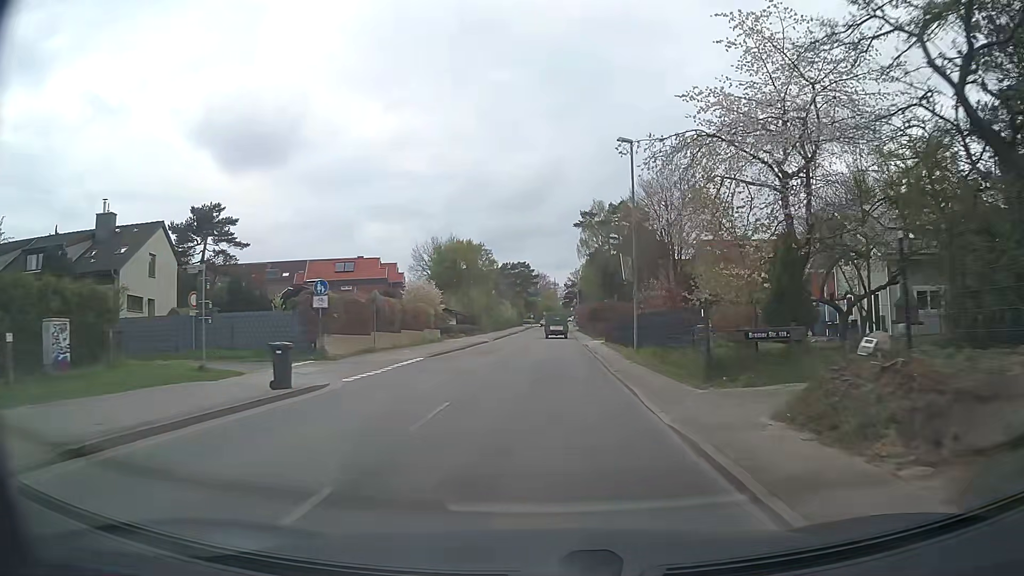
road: tertiary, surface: asphalt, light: Day
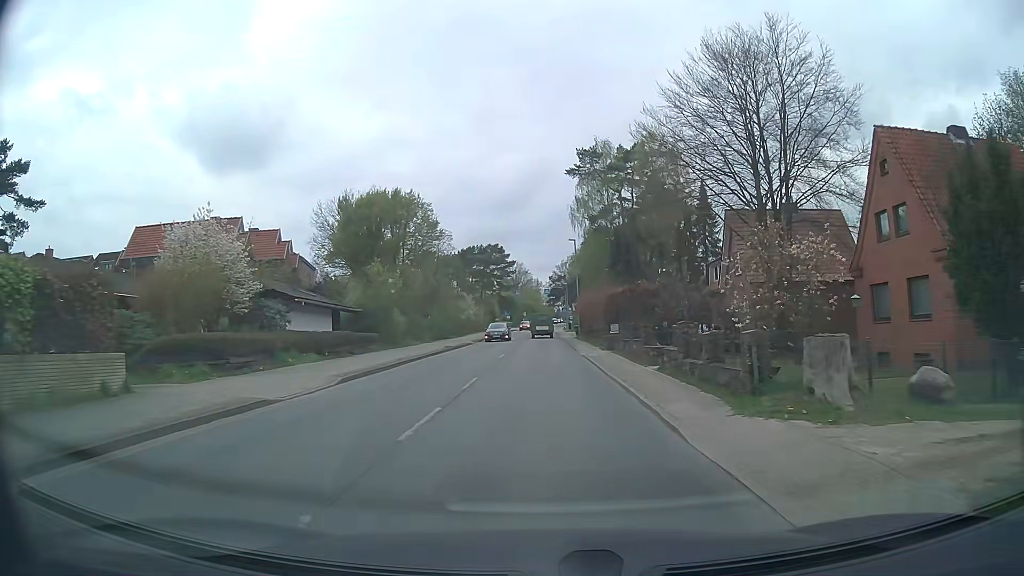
(+0.8, +38.0) m; +2°
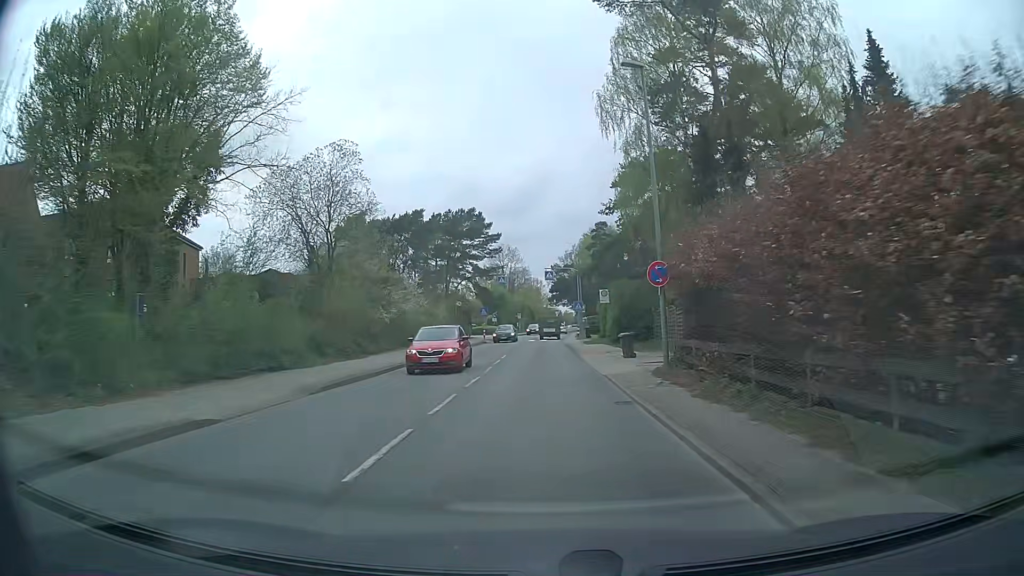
(0.0, +38.0) m; -1°
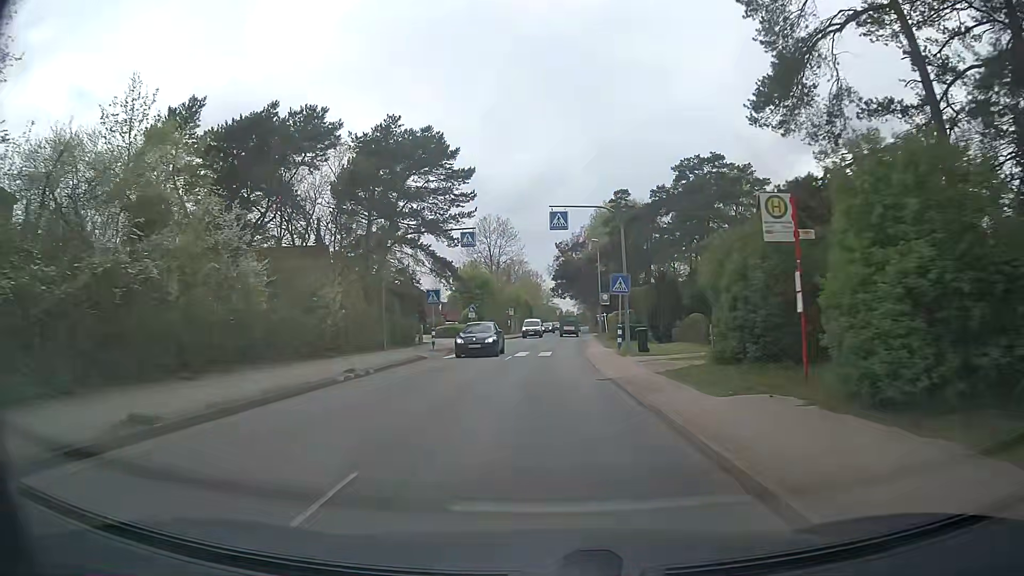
(+0.4, +30.4) m; +1°
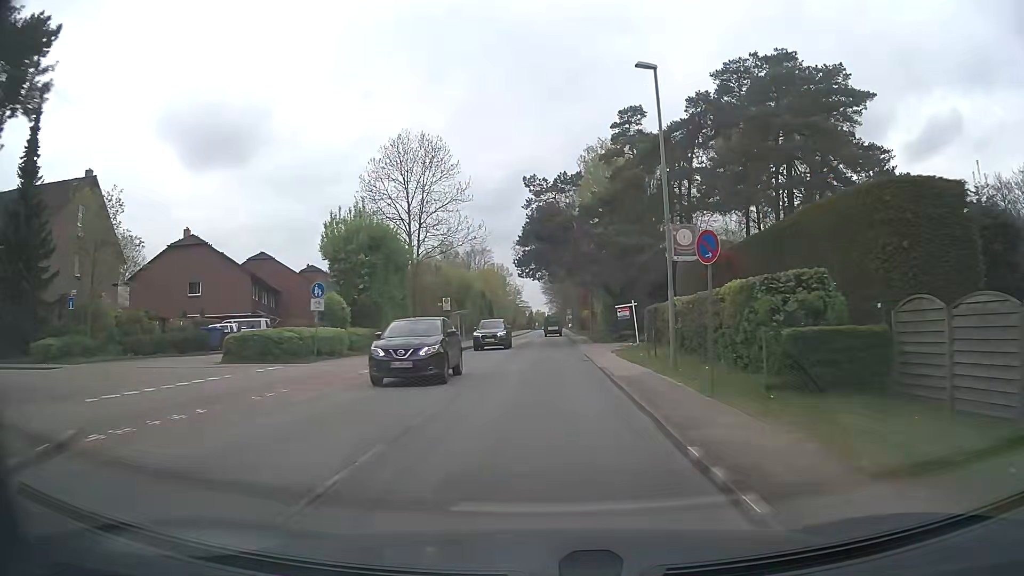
(+0.6, +37.9) m; +2°
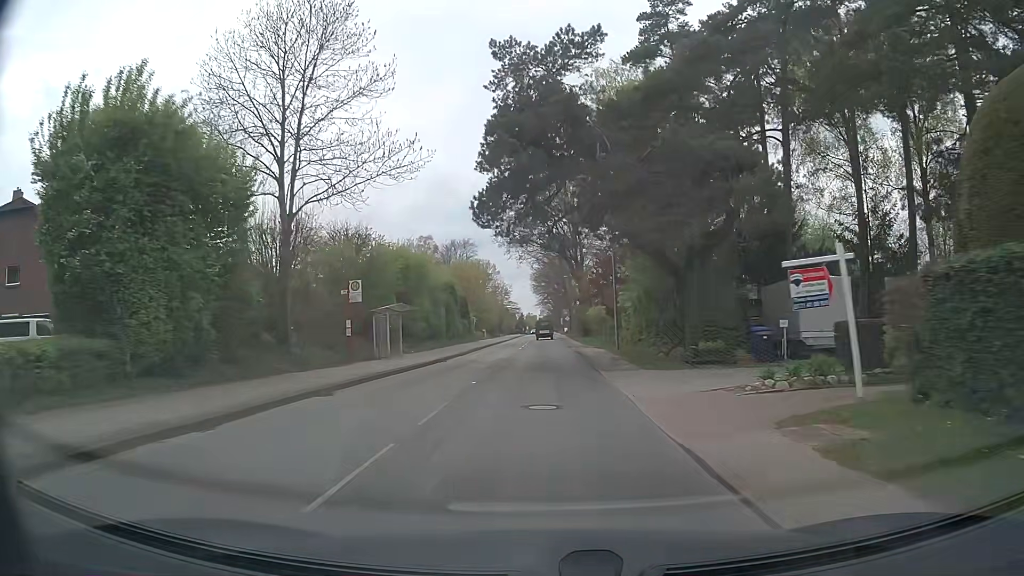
(+0.3, +22.8) m; +1°
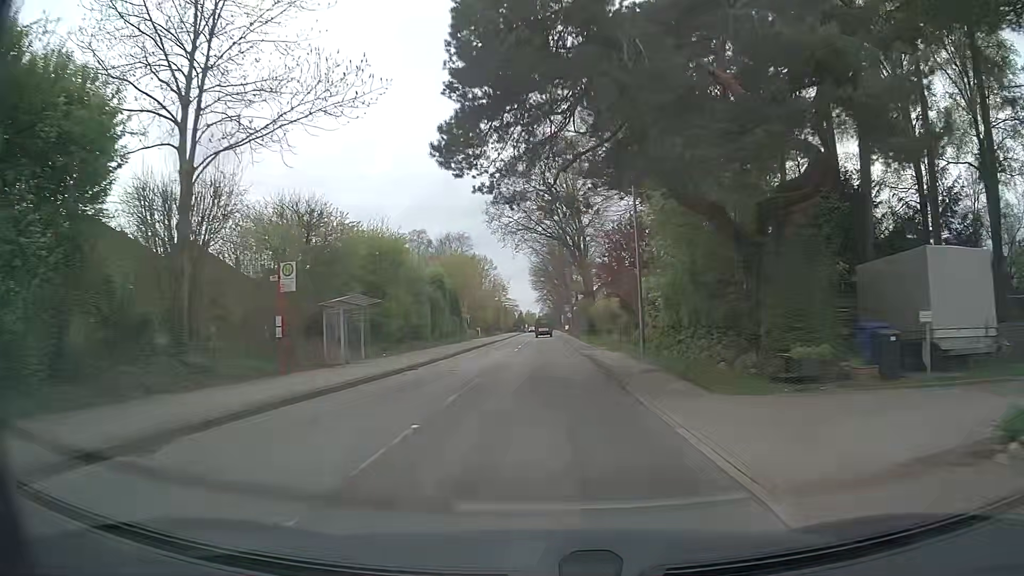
(0.0, +7.6) m; 0°
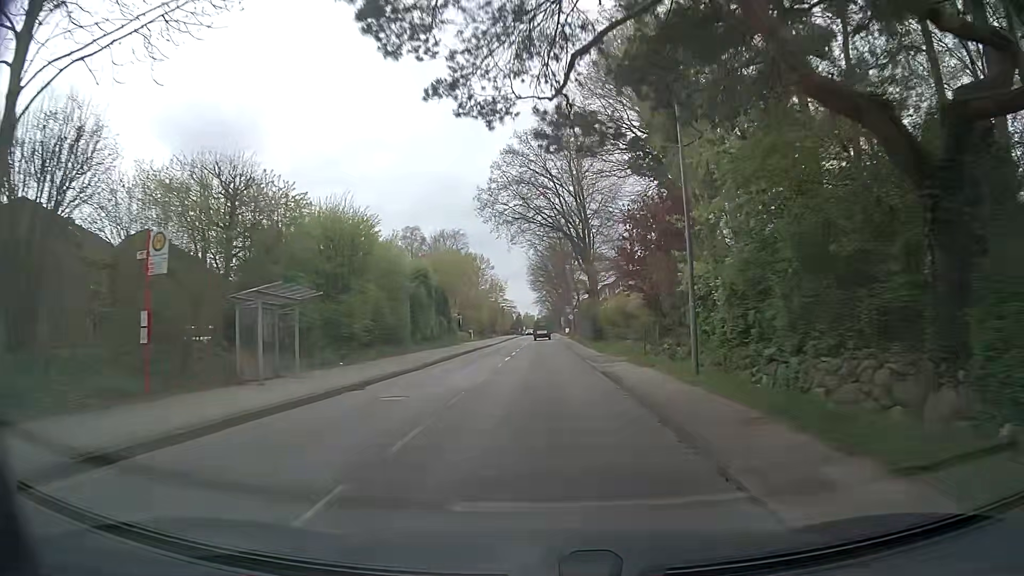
(0.0, +7.6) m; 0°
(0, +10) (0, +20) (0, +30) (0, +40) (0, +50) (0, +60) (0, +70) (0, +80) (0, +90) (0, +100) m
